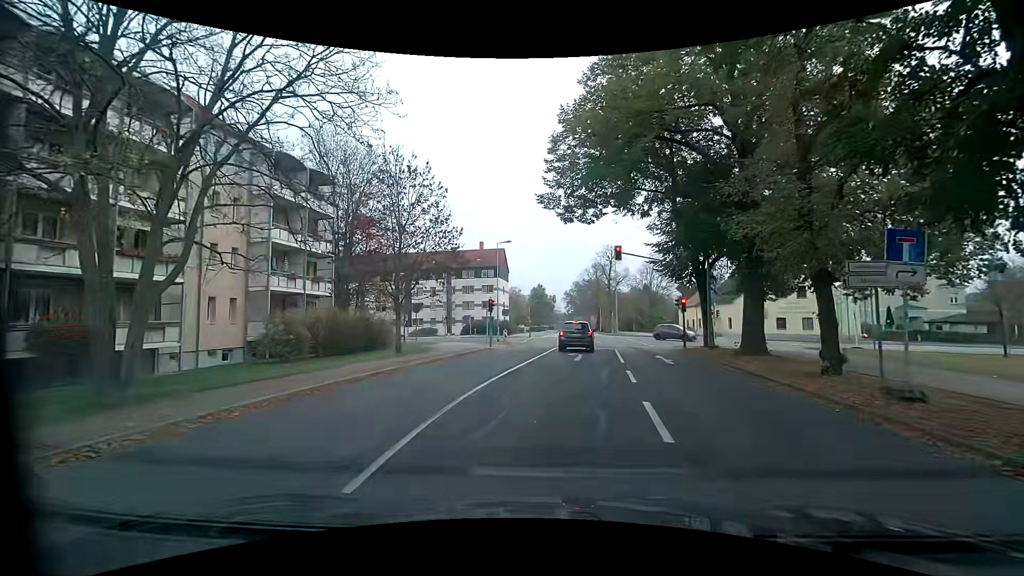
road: residential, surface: asphalt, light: Day
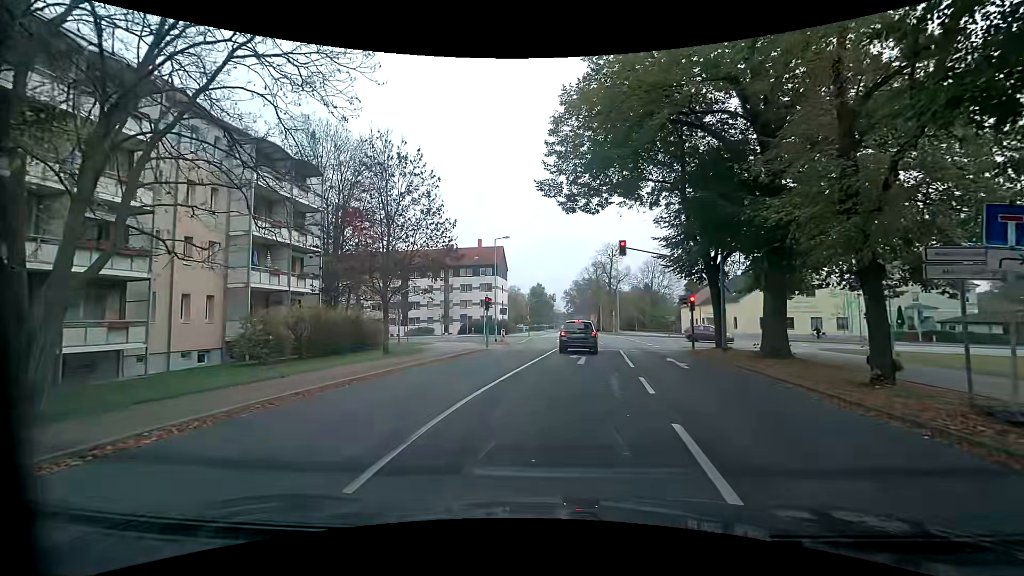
(0.0, +1.9) m; +2°
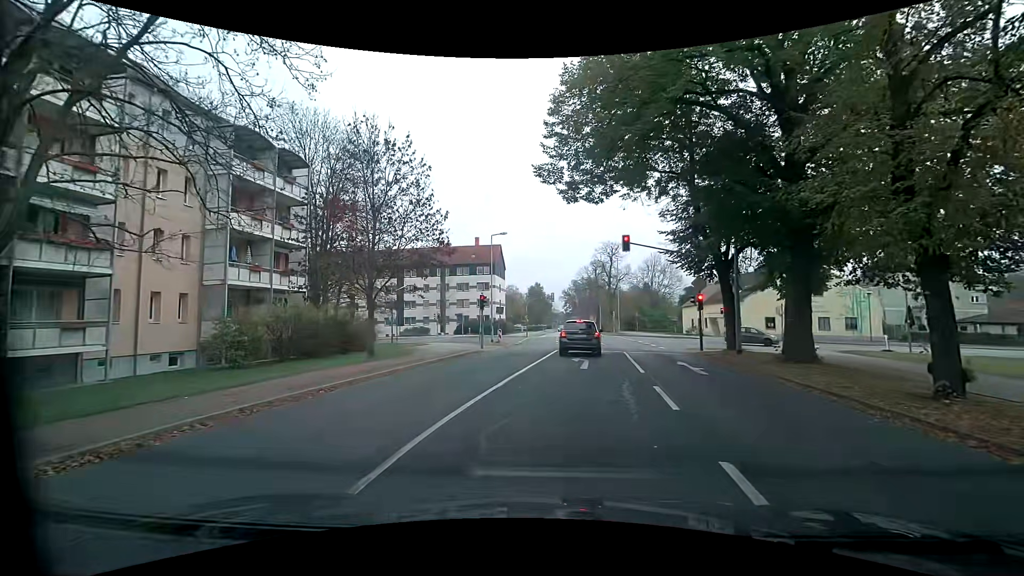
(0.0, +1.8) m; -1°
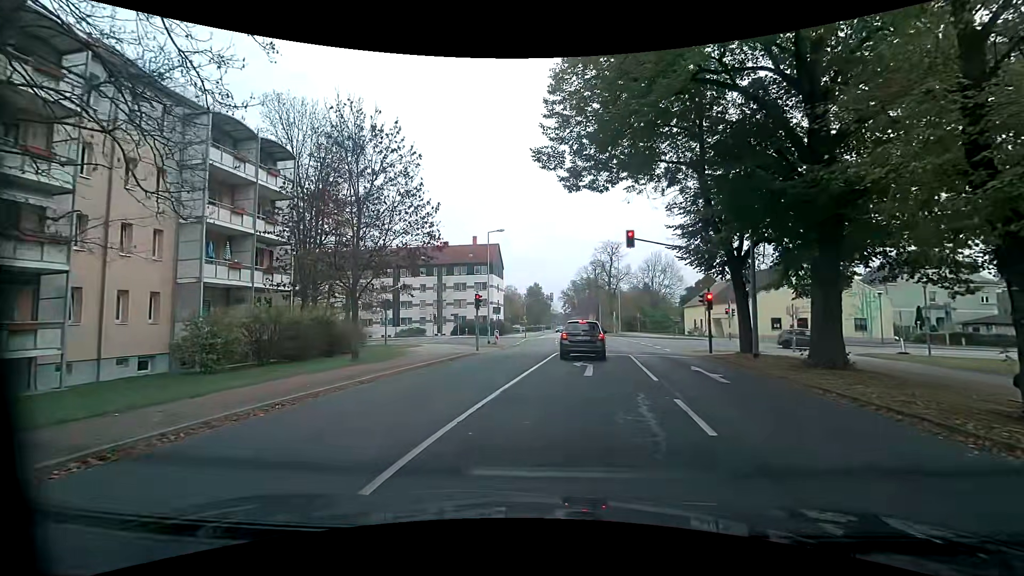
(0.0, +1.7) m; 0°
